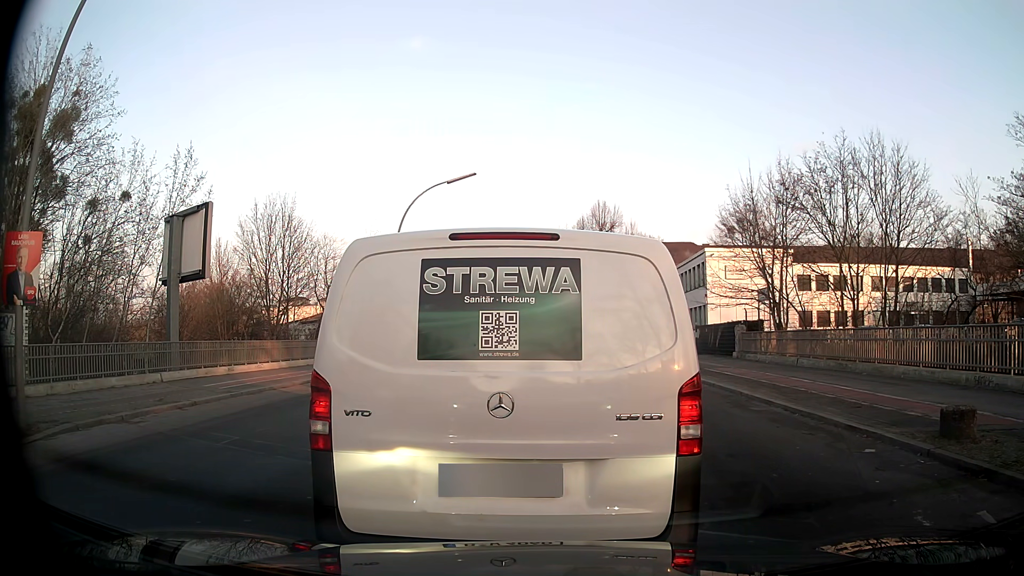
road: tertiary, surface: asphalt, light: Day
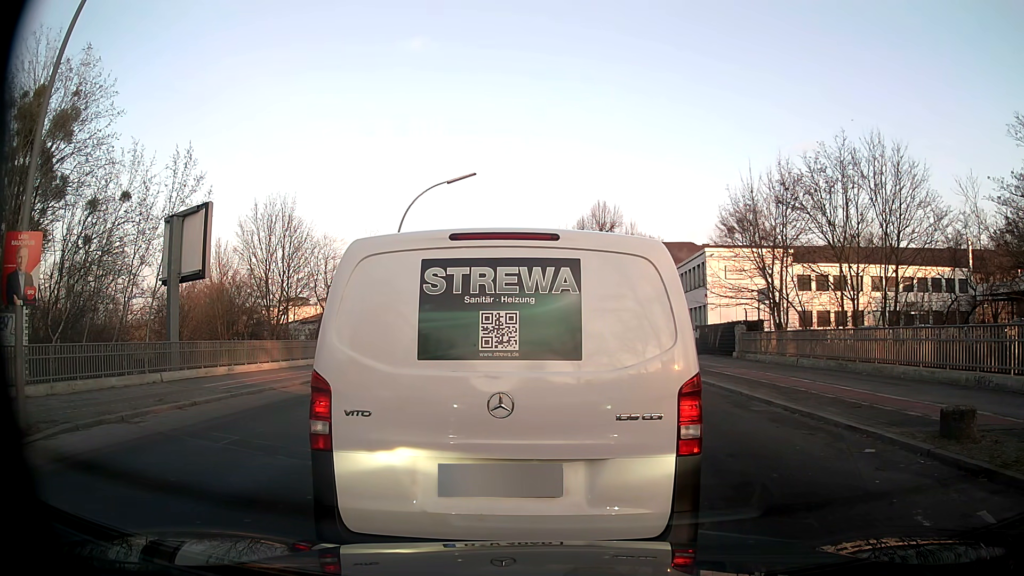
(0.0, 0.0) m; 0°
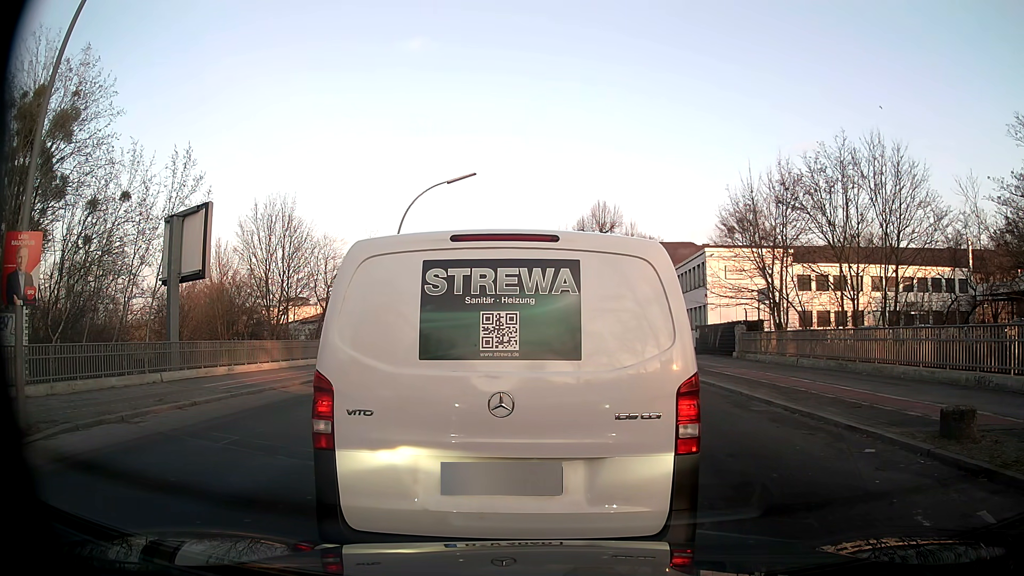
(0.0, 0.0) m; 0°
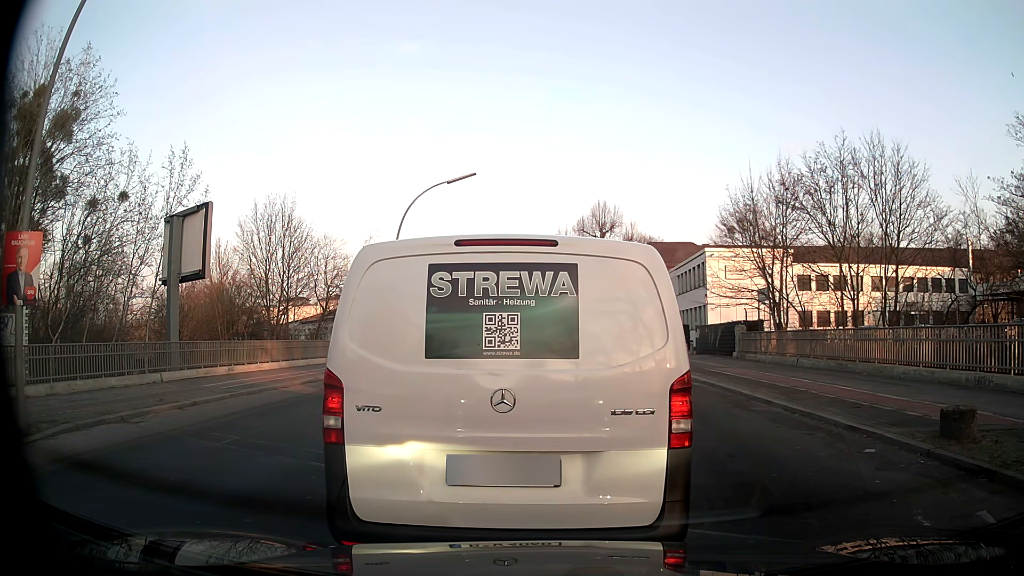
(0.0, 0.0) m; 0°
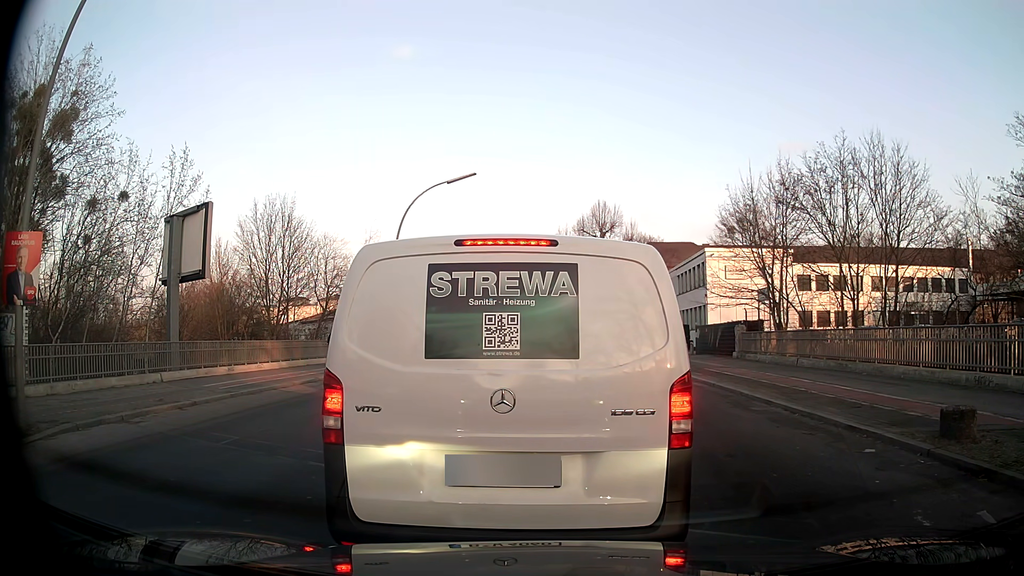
(0.0, 0.0) m; 0°
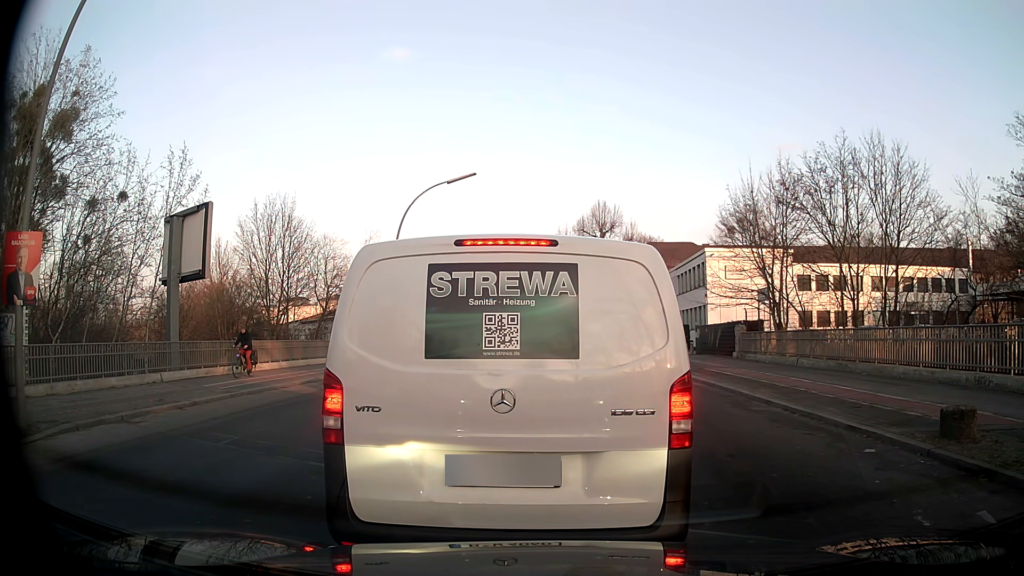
(0.0, 0.0) m; 0°
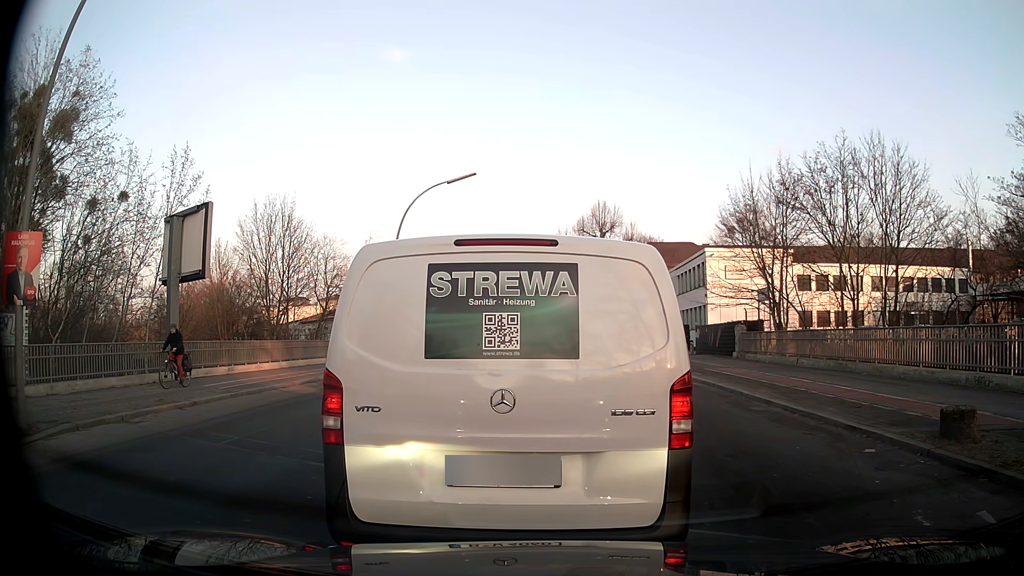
(0.0, 0.0) m; 0°
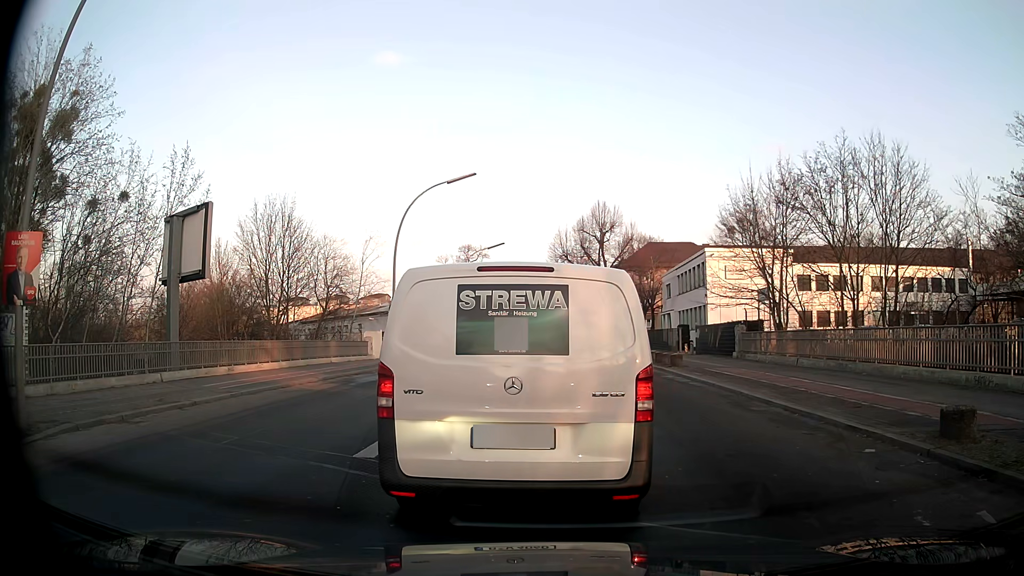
(0.0, 0.0) m; 0°
(0, +10) (+1, +20) (+2, +30) (+2, +40) (+3, +50) (+4, +60) (+5, +70) (+5, +80) (+6, +90) (+7, +100) m
